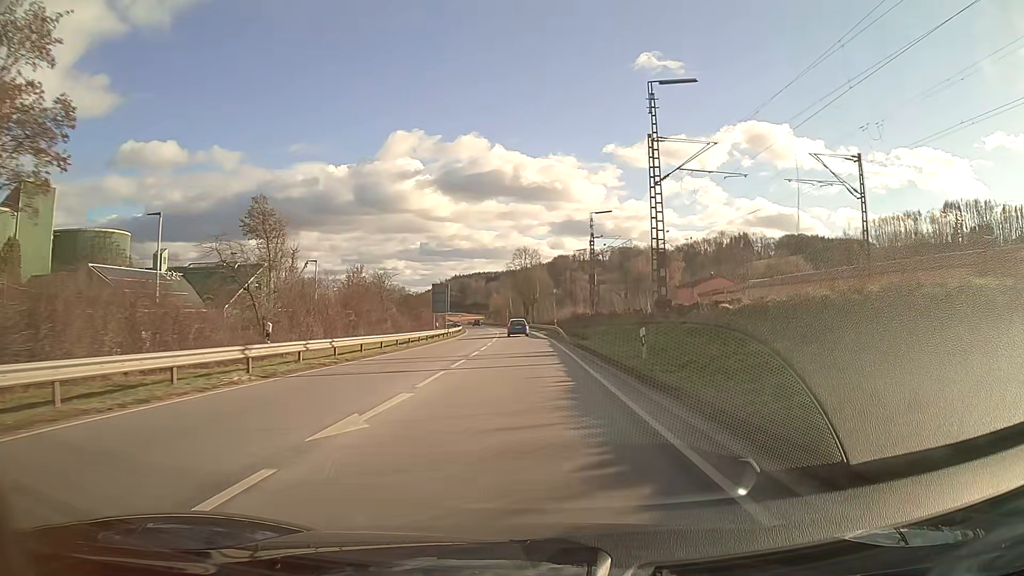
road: primary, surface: asphalt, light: Day
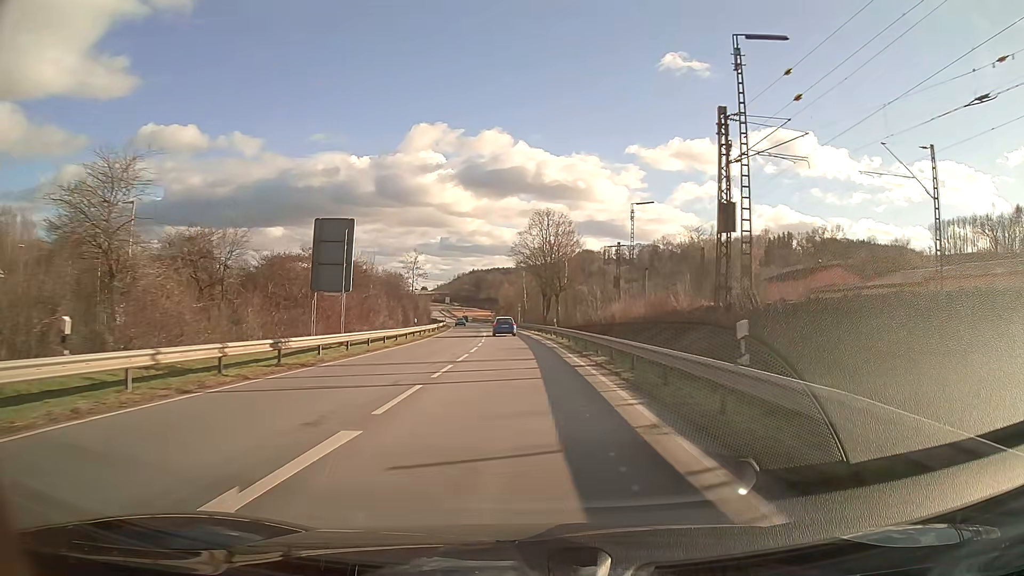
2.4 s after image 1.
(-0.6, +46.5) m; -2°
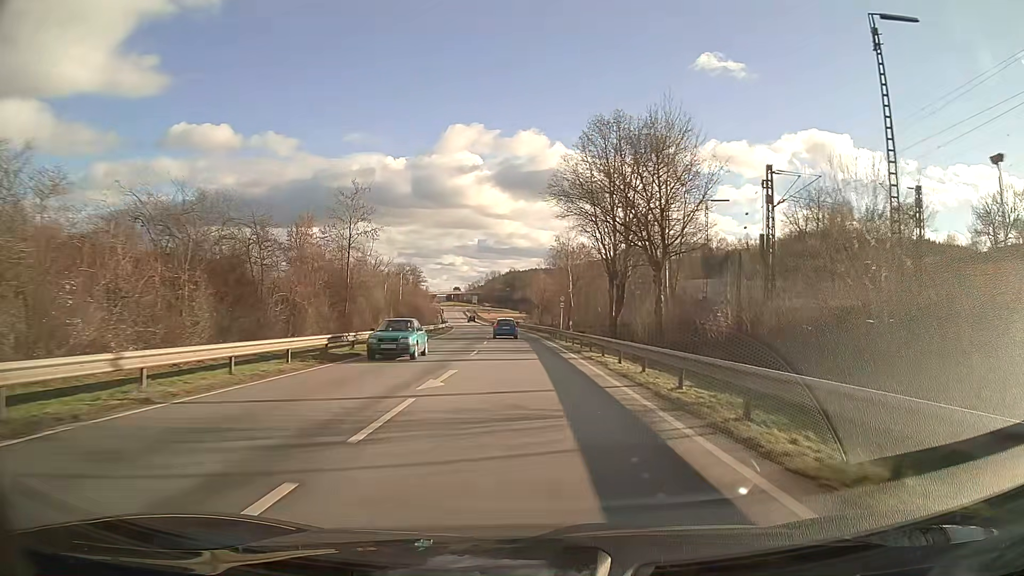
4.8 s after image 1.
(-1.2, +44.2) m; -3°
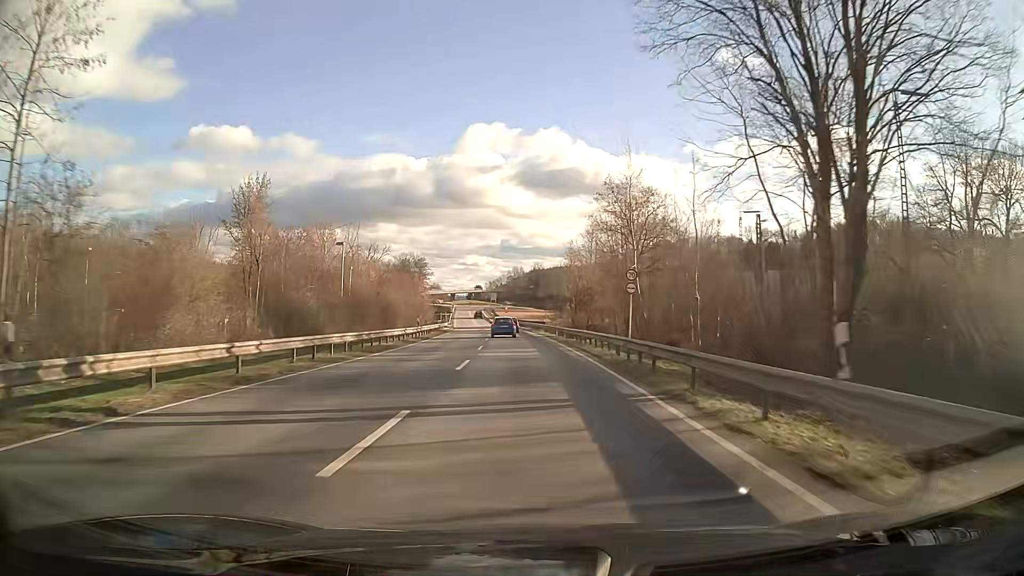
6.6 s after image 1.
(-0.6, +32.3) m; -2°
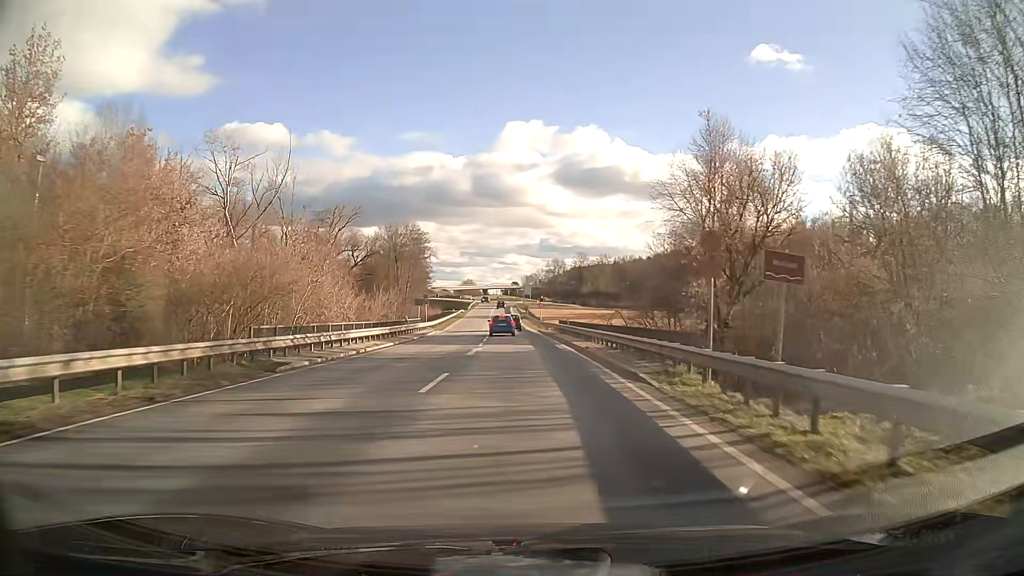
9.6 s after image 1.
(-1.5, +53.0) m; -3°
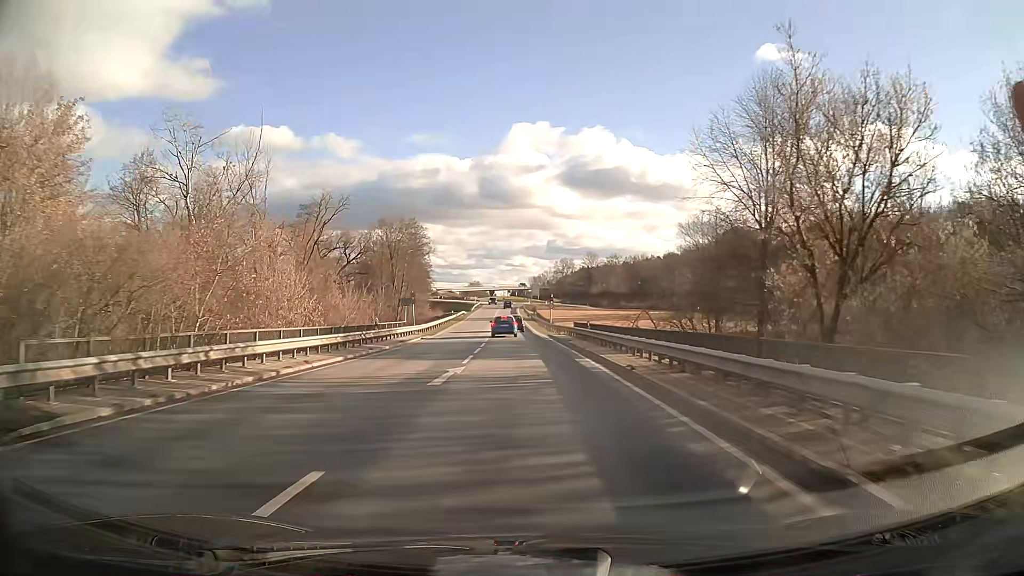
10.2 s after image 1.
(-0.1, +10.1) m; -1°
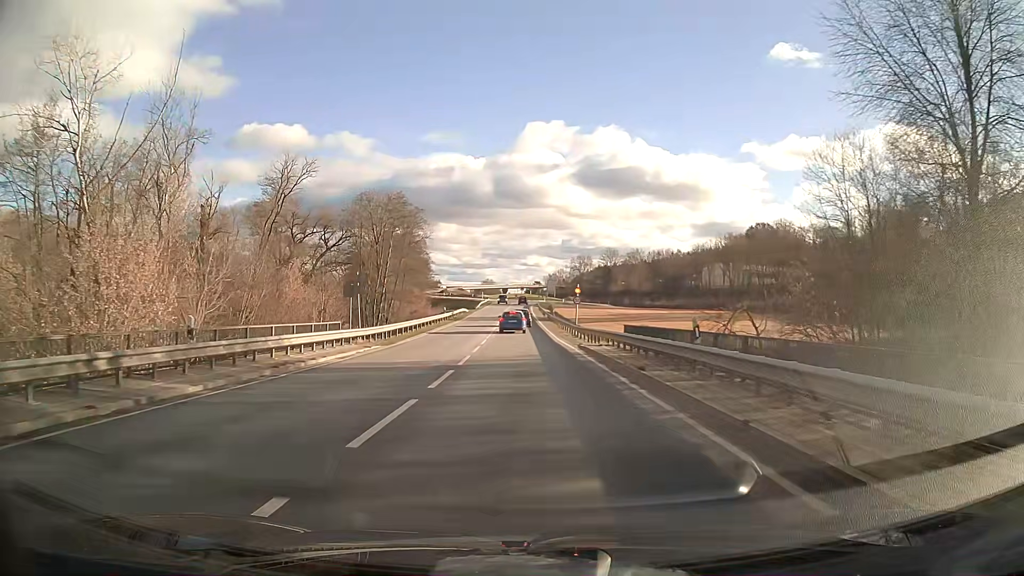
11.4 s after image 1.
(-0.2, +19.4) m; -1°
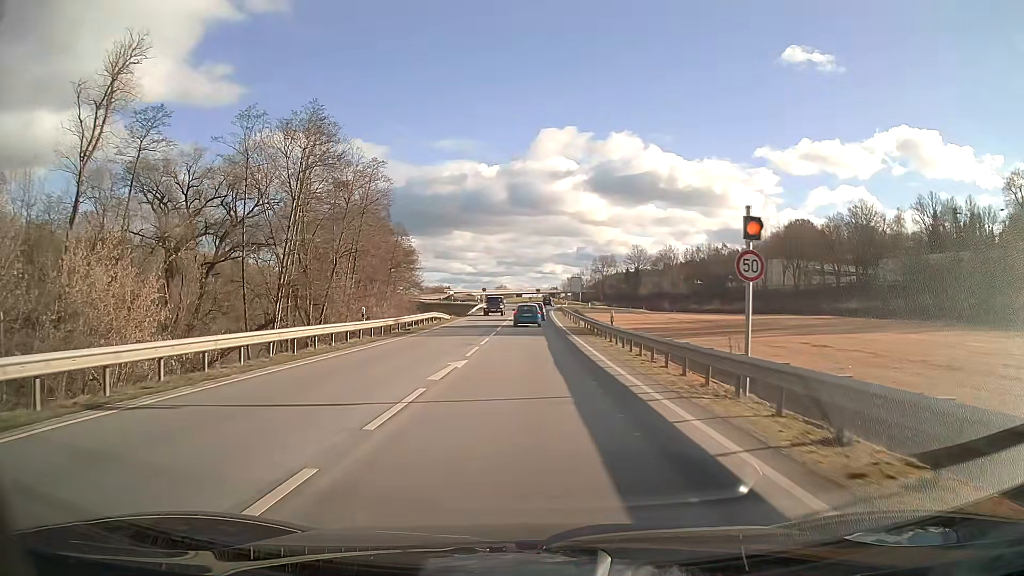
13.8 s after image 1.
(-0.5, +35.1) m; -1°
